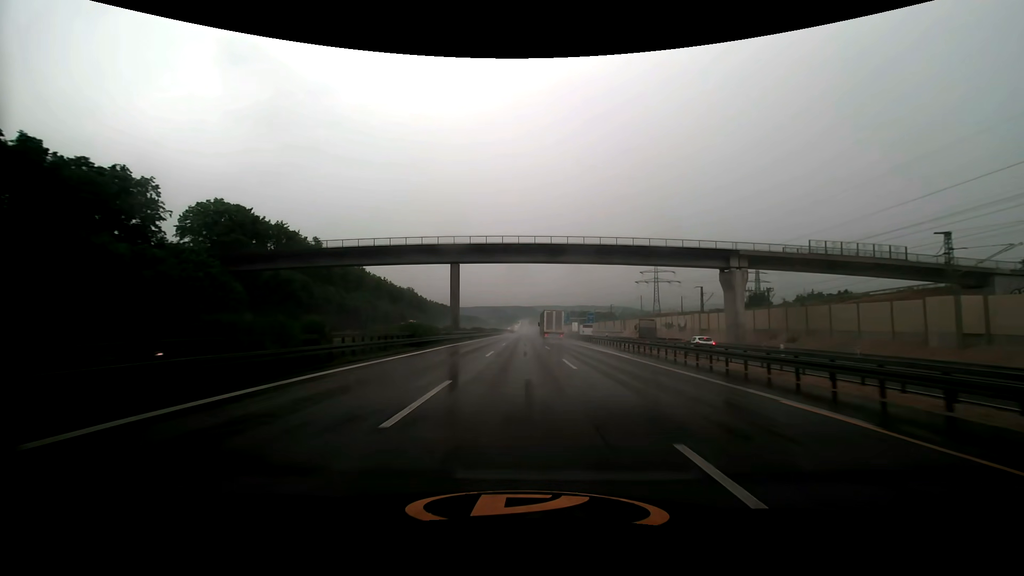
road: motorway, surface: asphalt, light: Day
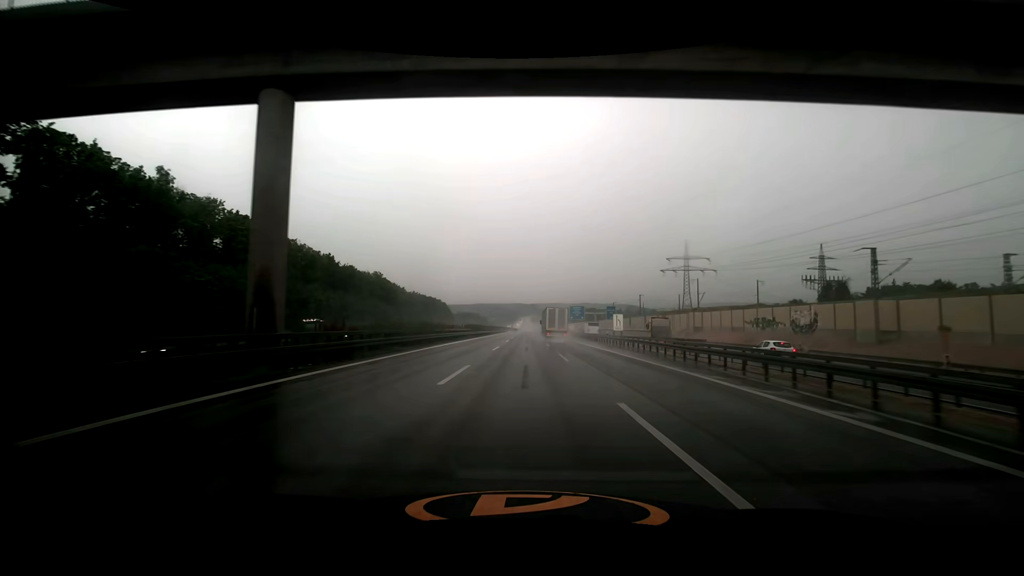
(0.0, +50.1) m; 0°
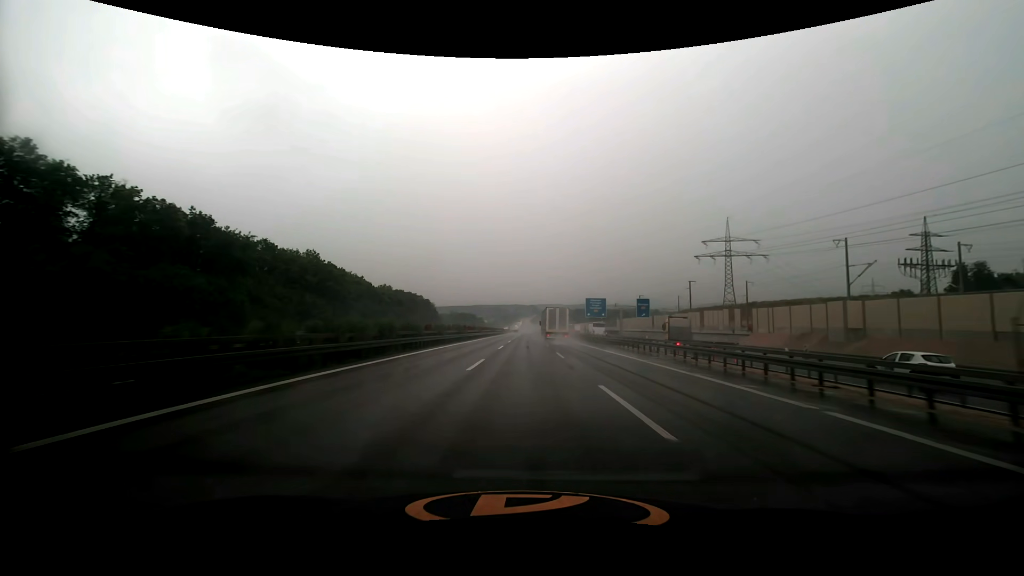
(0.0, +50.1) m; 0°
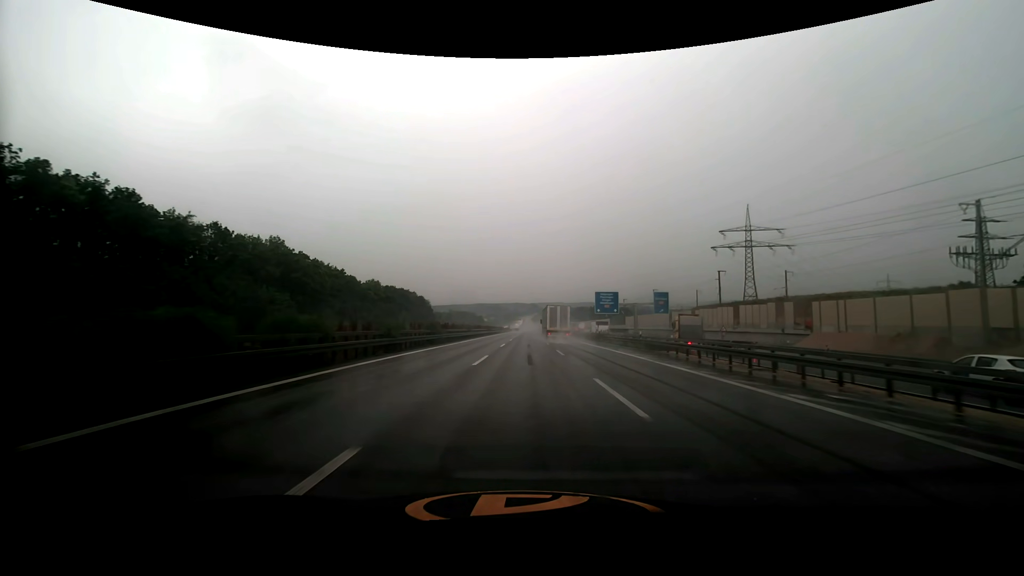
(0.0, +16.7) m; 0°
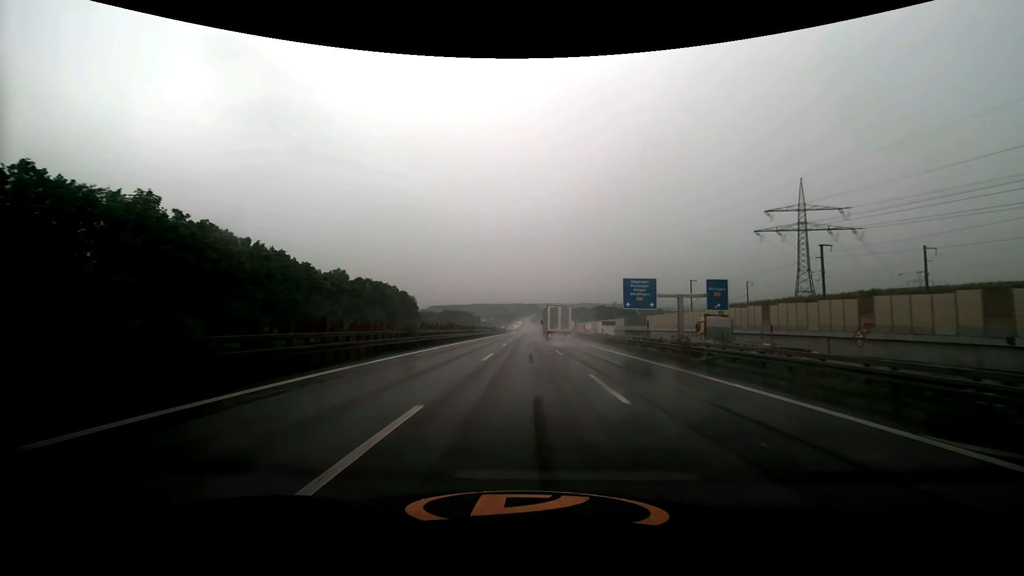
(-0.1, +33.4) m; 0°
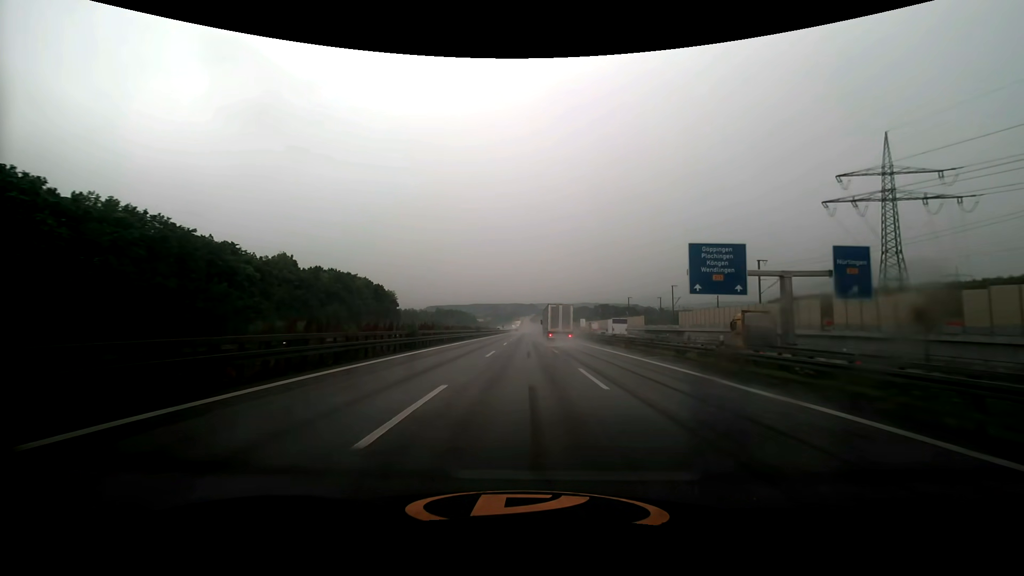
(+0.1, +33.5) m; 0°
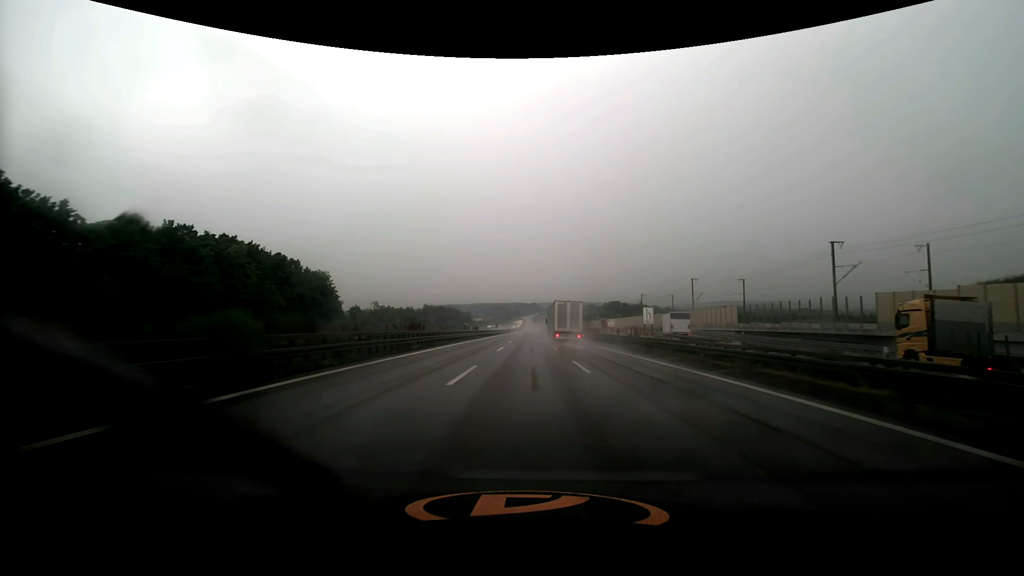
(-0.1, +67.1) m; 0°
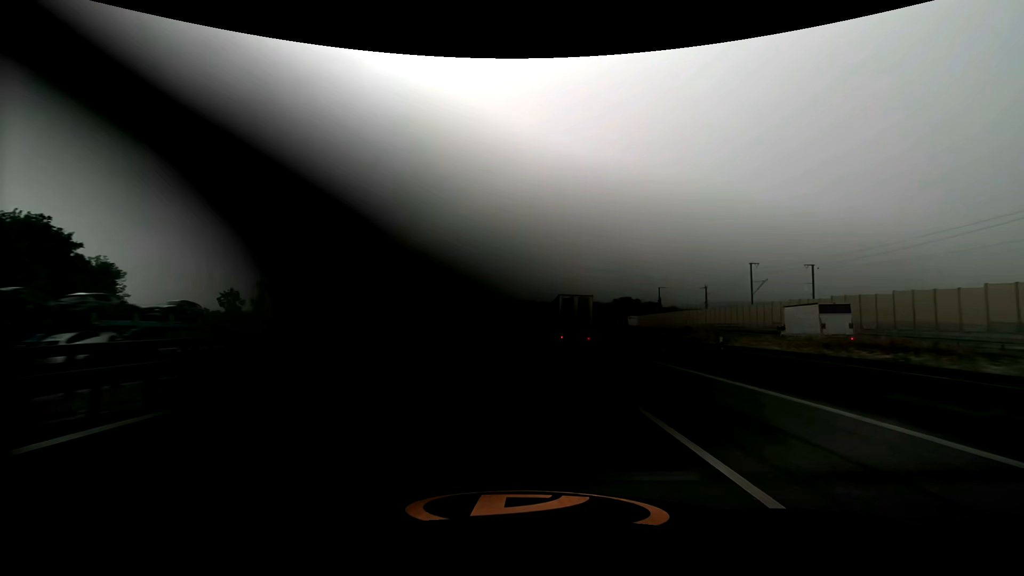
(+0.2, +83.2) m; 0°
(0, +10) (0, +20) (0, +30) (0, +40) (0, +50) (0, +60) (0, +70) (0, +80) (0, +90) (0, +100) m
